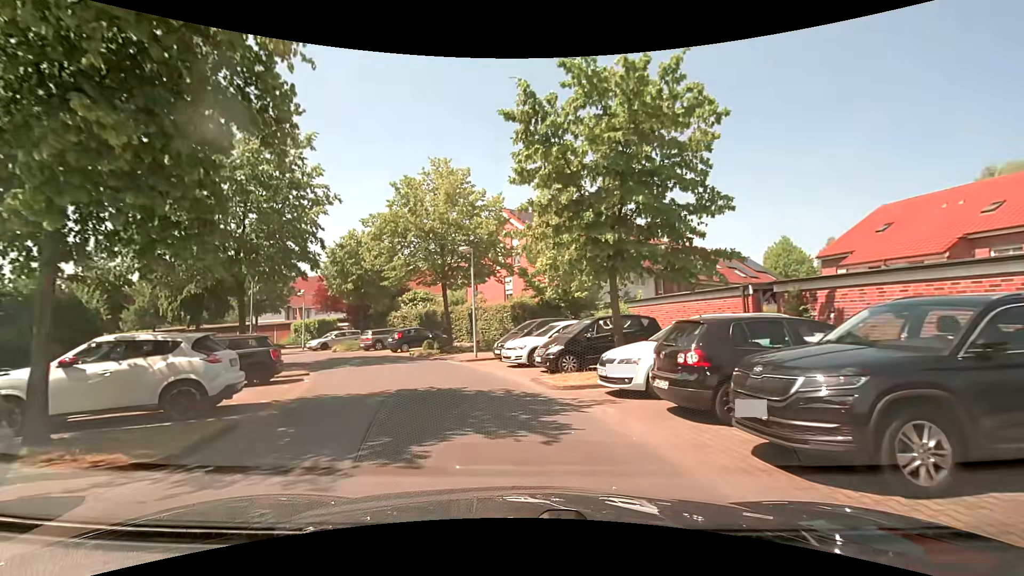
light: Day
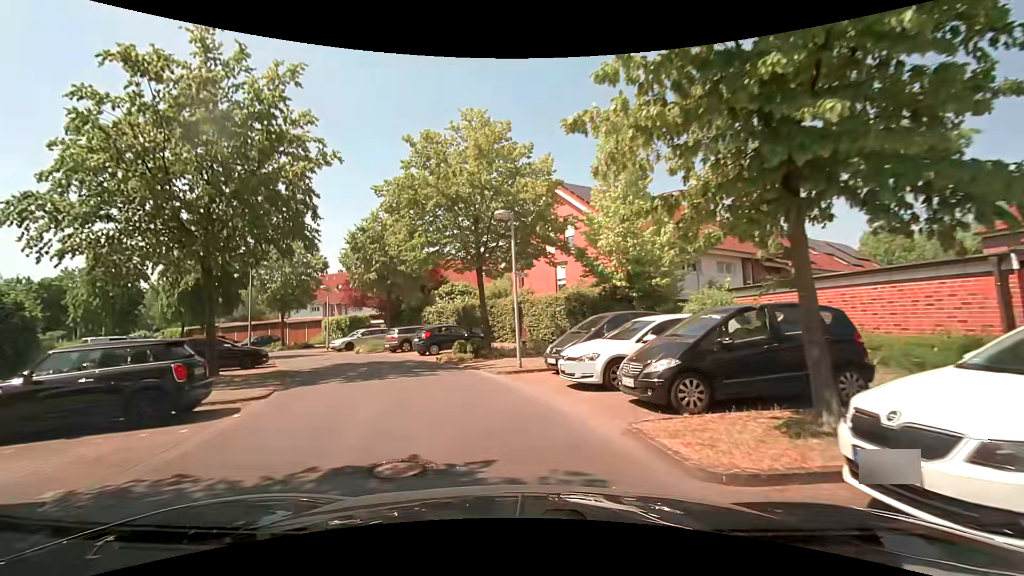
(-0.2, +6.4) m; -5°
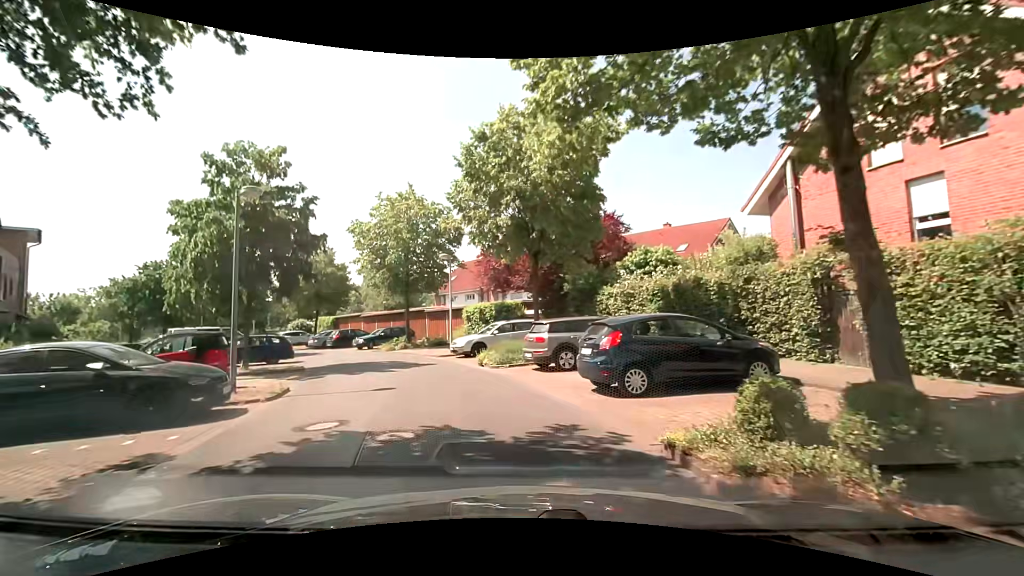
(-2.5, +15.4) m; -21°
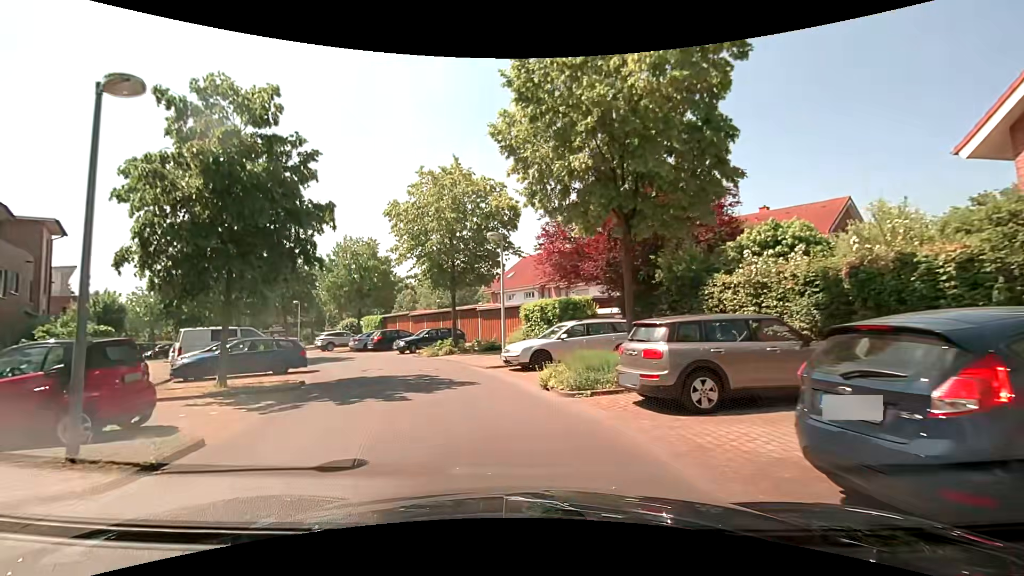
(-0.3, +6.0) m; -6°
